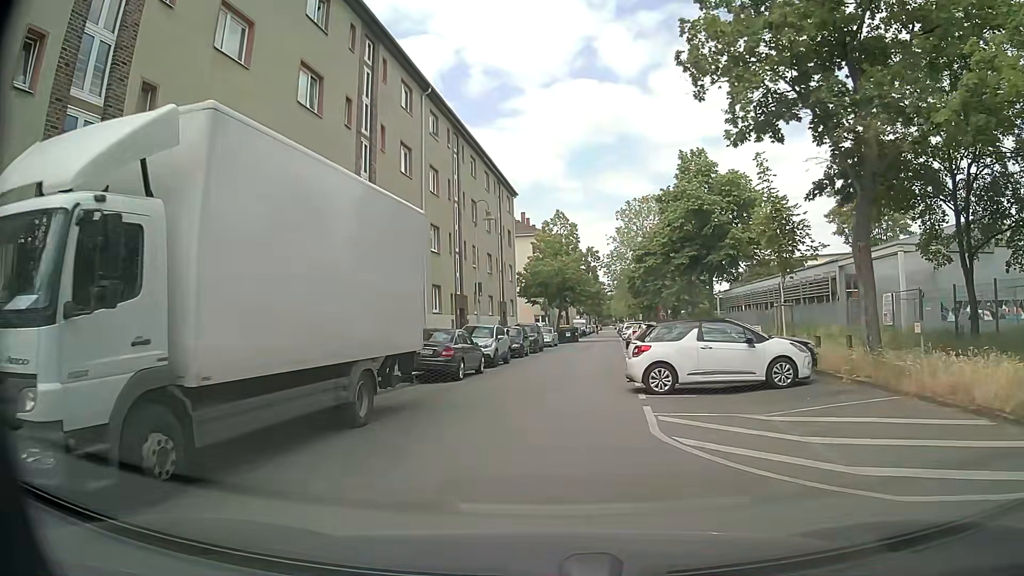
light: Day
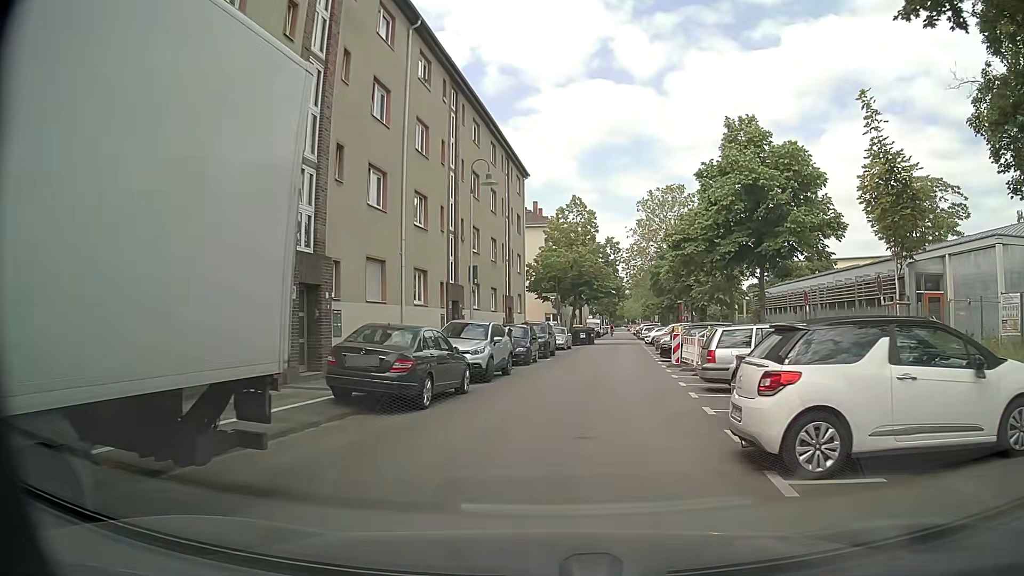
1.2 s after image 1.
(-0.1, +7.3) m; +1°
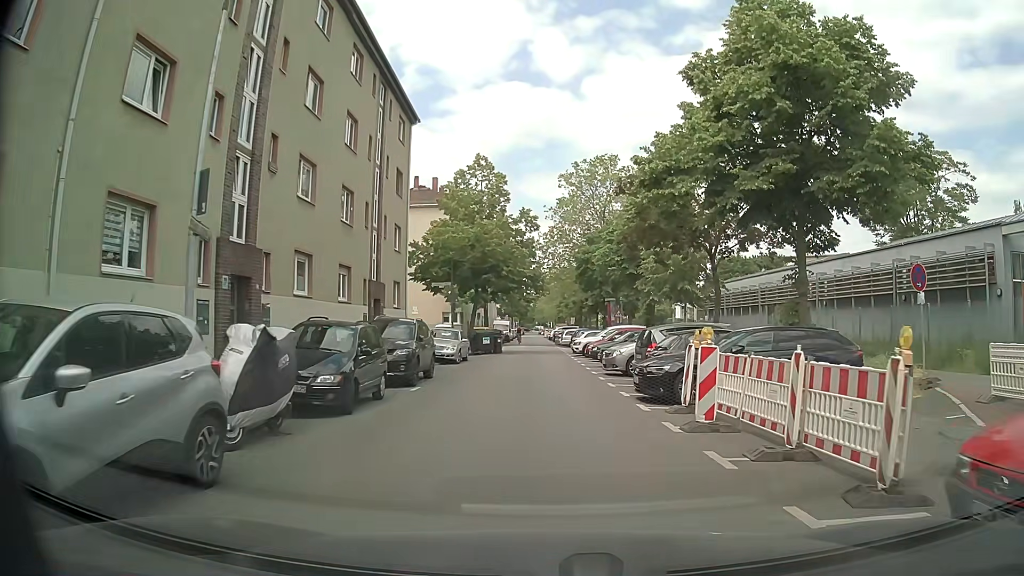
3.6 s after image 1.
(+0.5, +14.5) m; +5°
(0, +10) (0, +20) (+1, +30) (+1, +40) (0, +50) (0, +60) (0, +70) (0, +80) (0, +90) (0, +100) m
